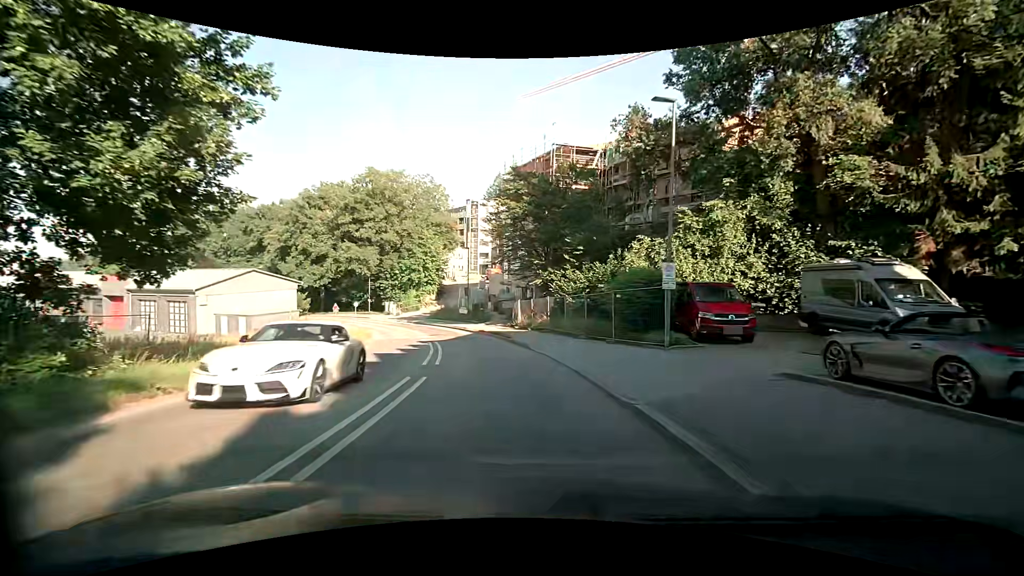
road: tertiary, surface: asphalt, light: Day
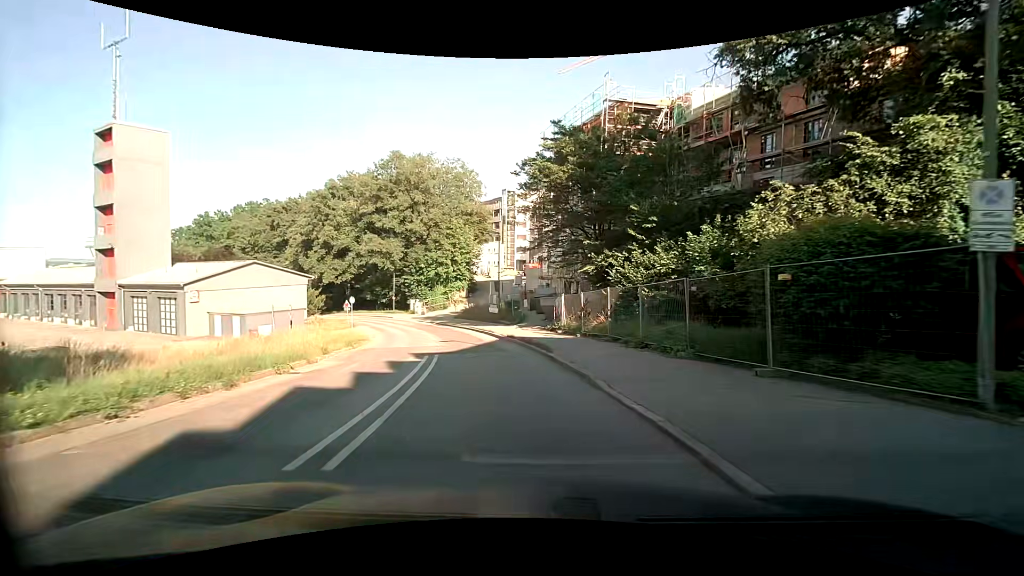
(-0.3, +9.6) m; -3°
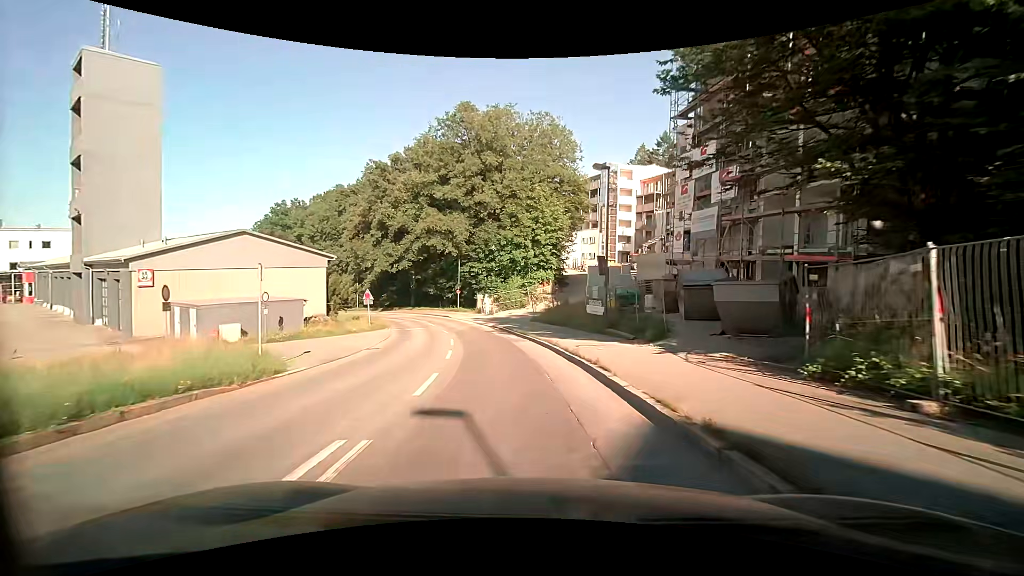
(-2.1, +19.6) m; -11°
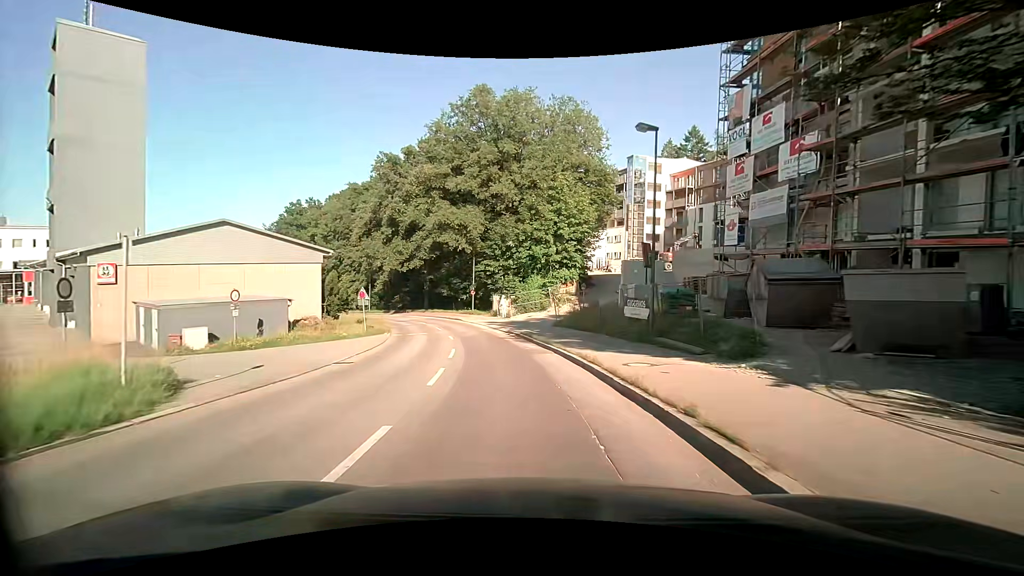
(-0.2, +5.2) m; -3°
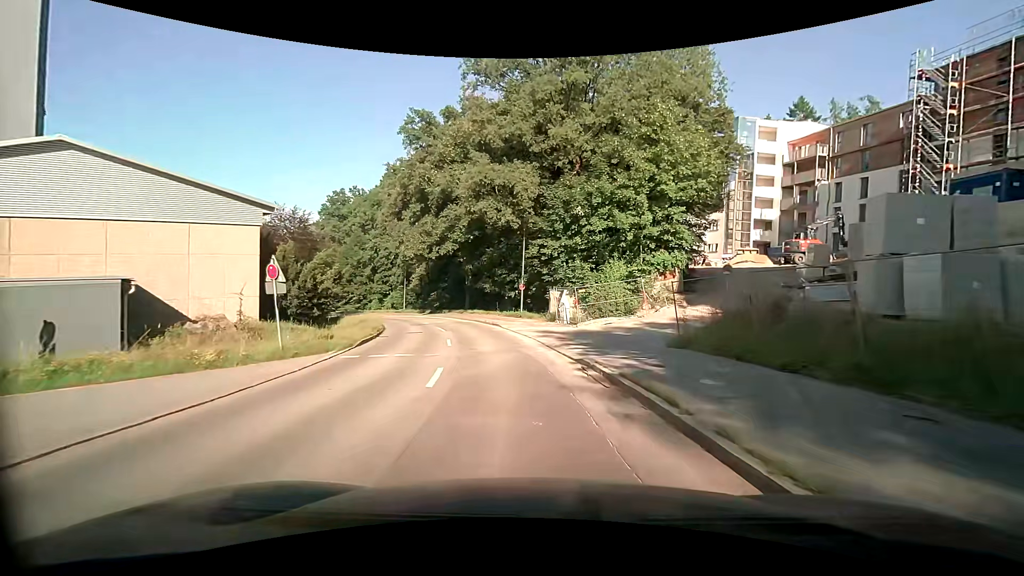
(-0.9, +16.0) m; -6°
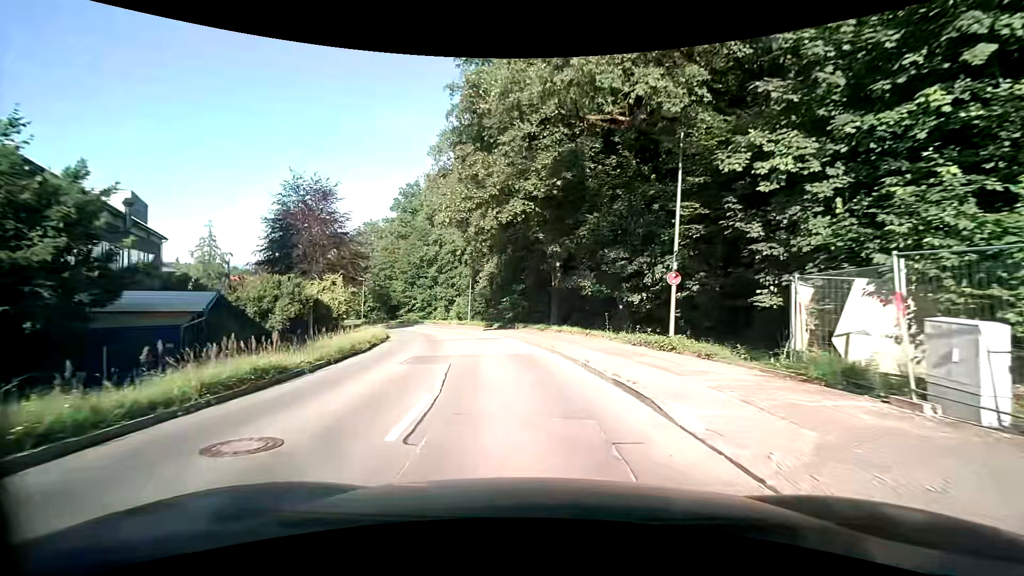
(-2.2, +21.4) m; -11°
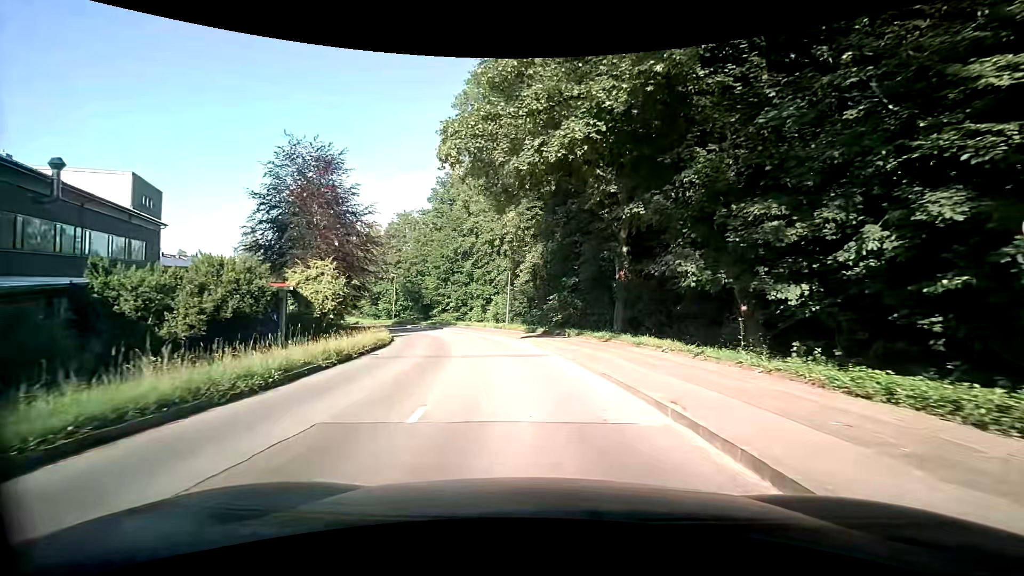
(-0.5, +10.1) m; -6°
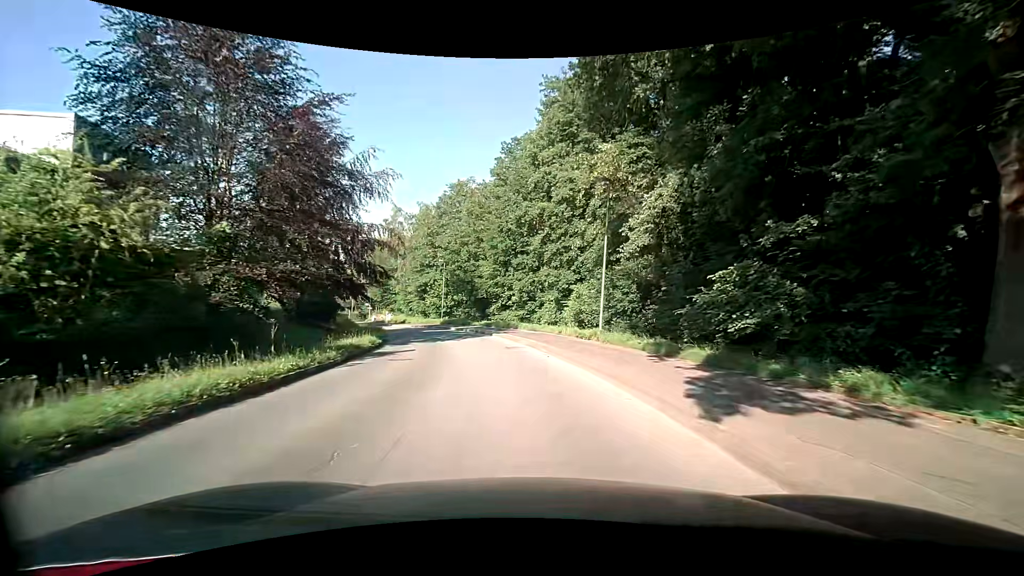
(-1.5, +20.0) m; -9°
(0, +10) (-2, +20) (-4, +30) (-6, +39) (-10, +49) (-15, +57) (-20, +66) (-25, +75) (-30, +83) (-36, +92) m
